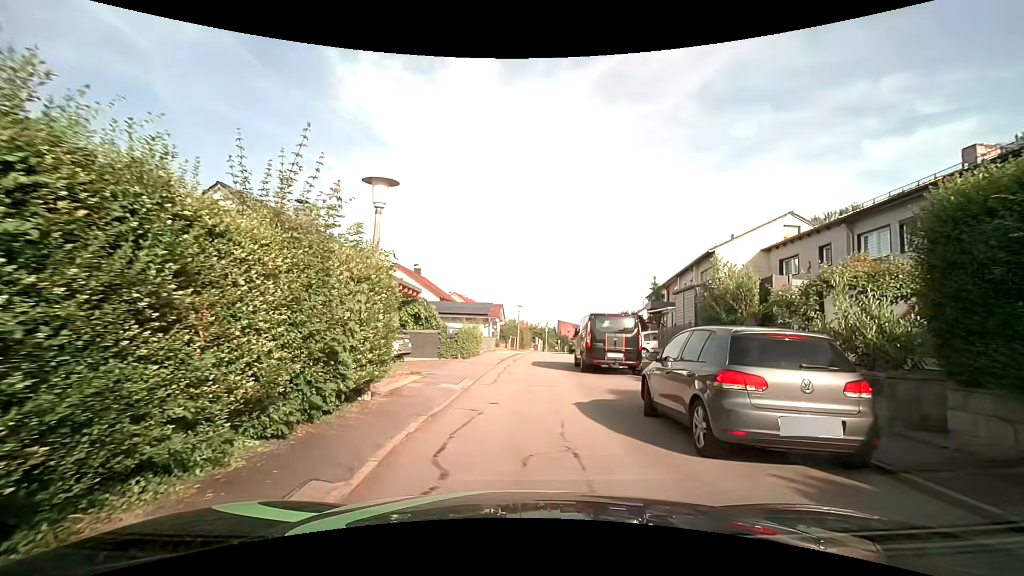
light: Day
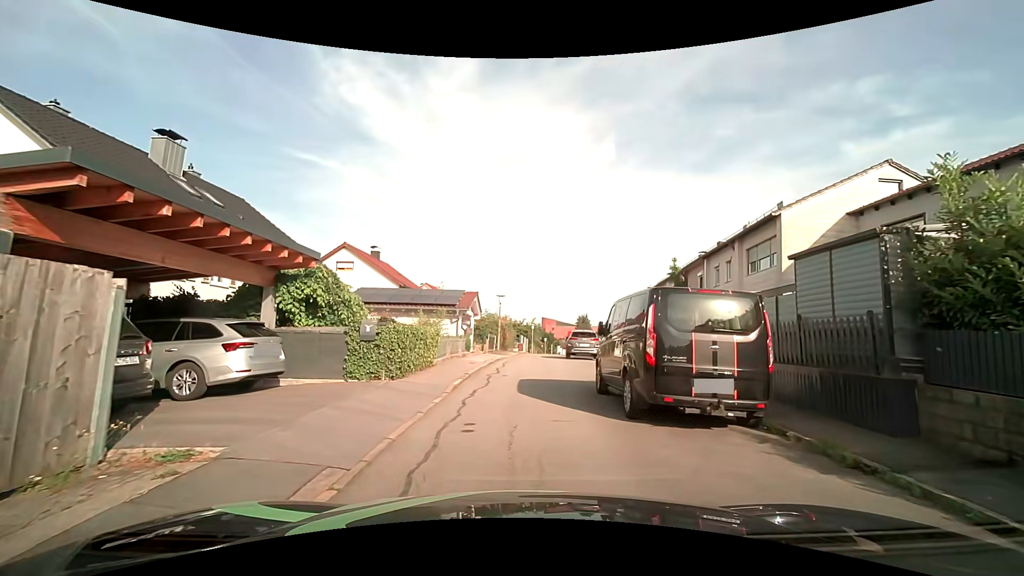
(+0.2, +9.4) m; +3°
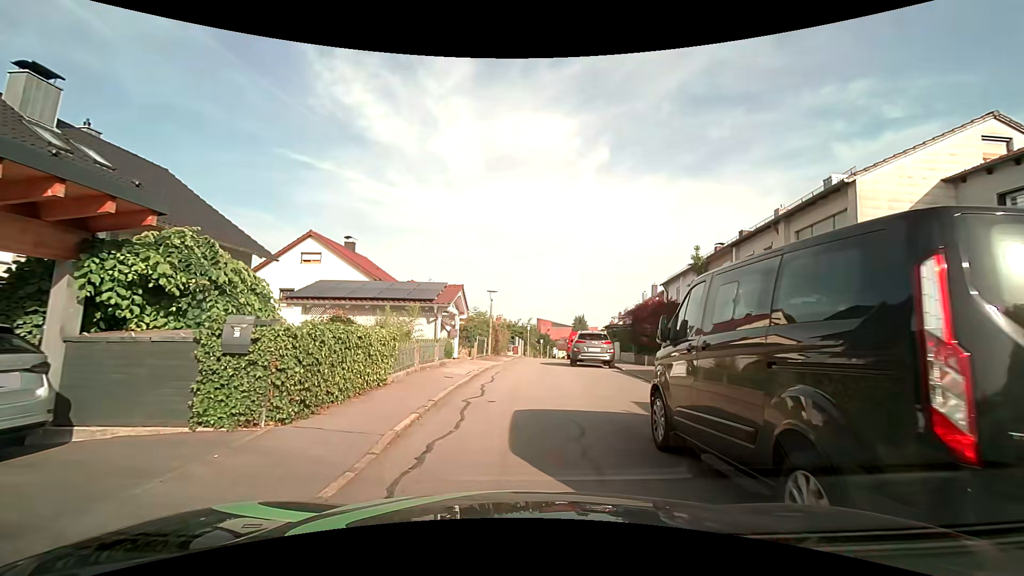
(0.0, +4.9) m; 0°
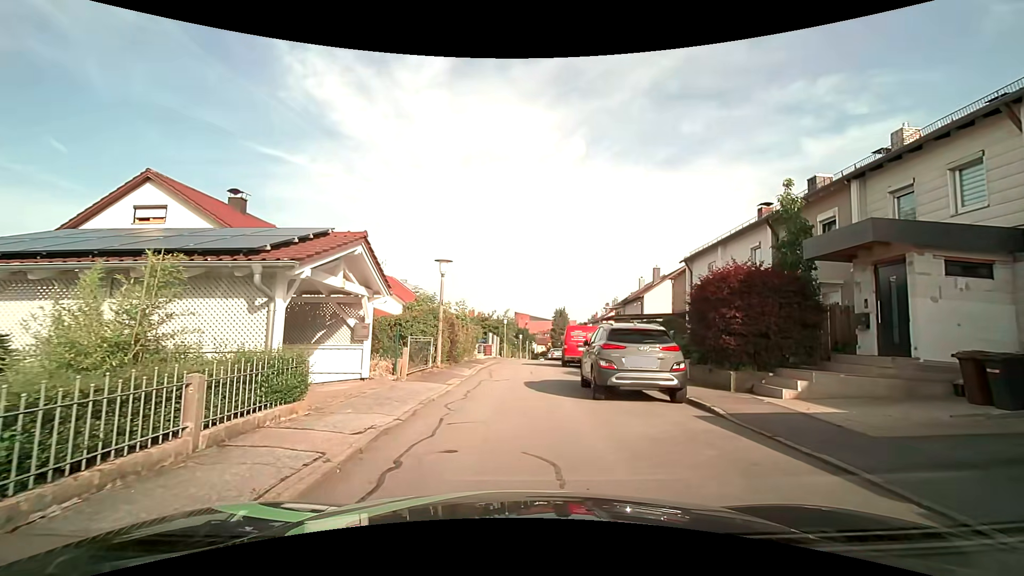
(+0.2, +11.3) m; +3°
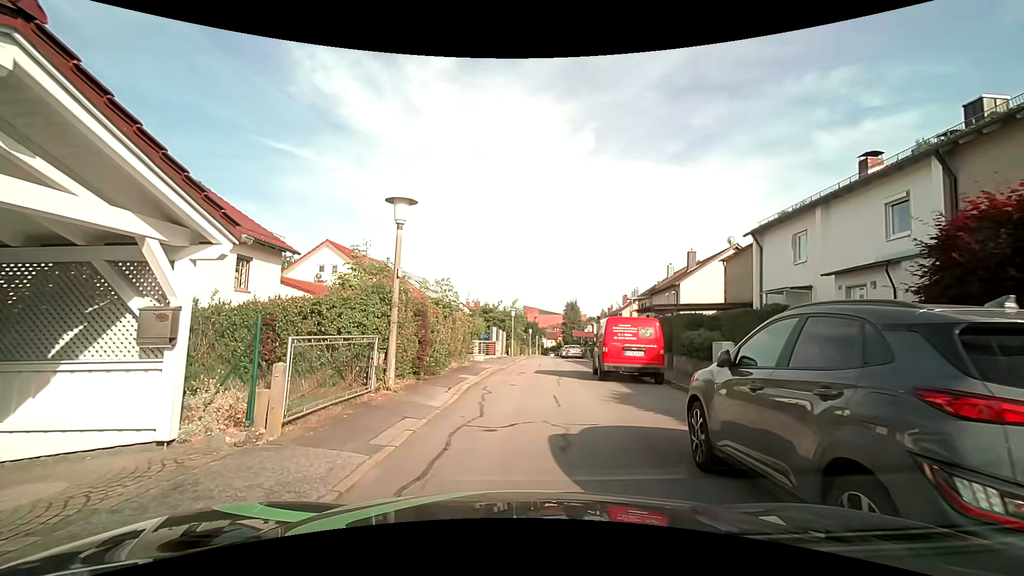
(-0.1, +7.6) m; -1°
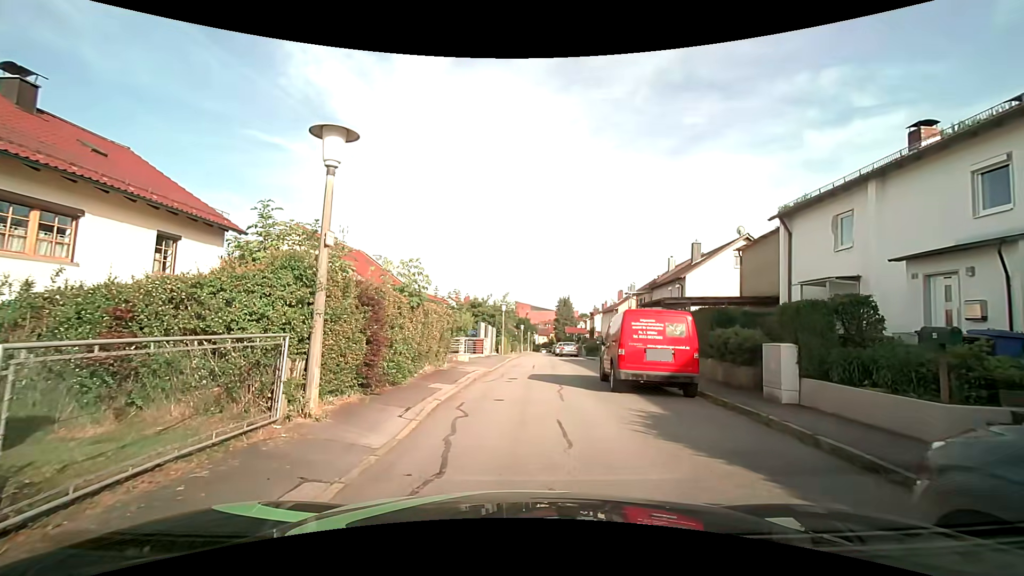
(0.0, +3.3) m; +2°
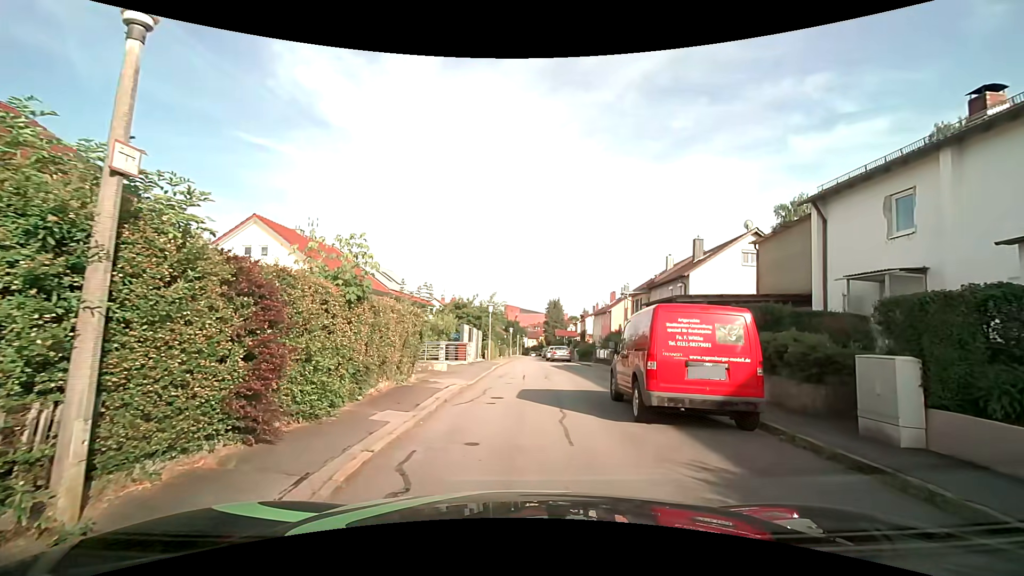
(0.0, +3.3) m; 0°
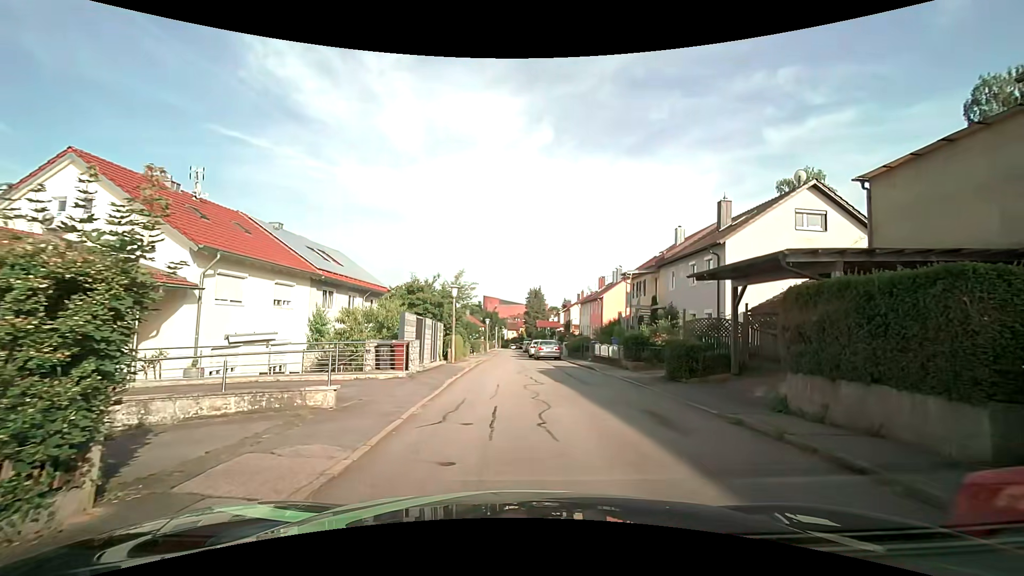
(+0.2, +9.2) m; +3°
